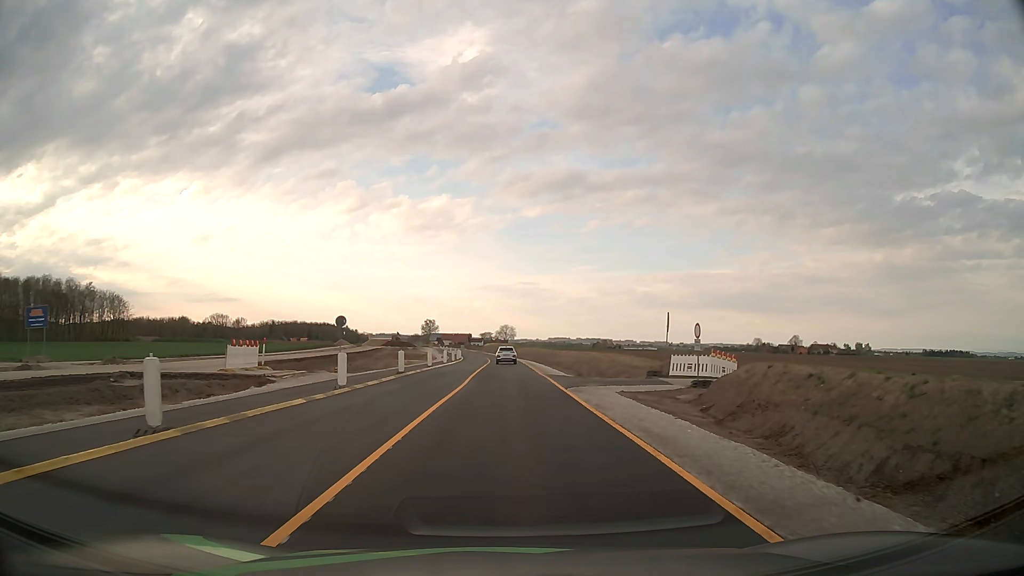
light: Day
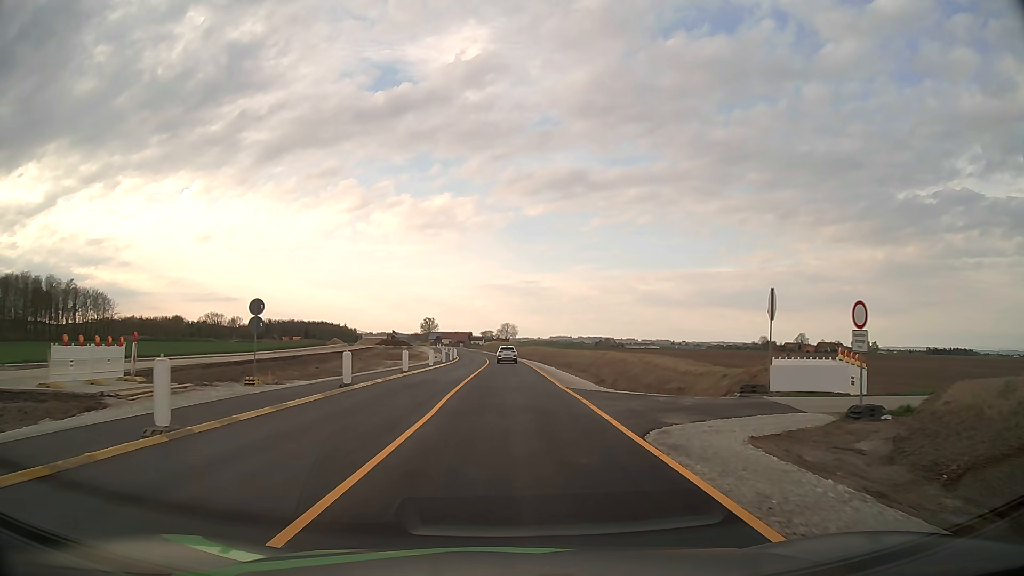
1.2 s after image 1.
(0.0, +12.6) m; 0°
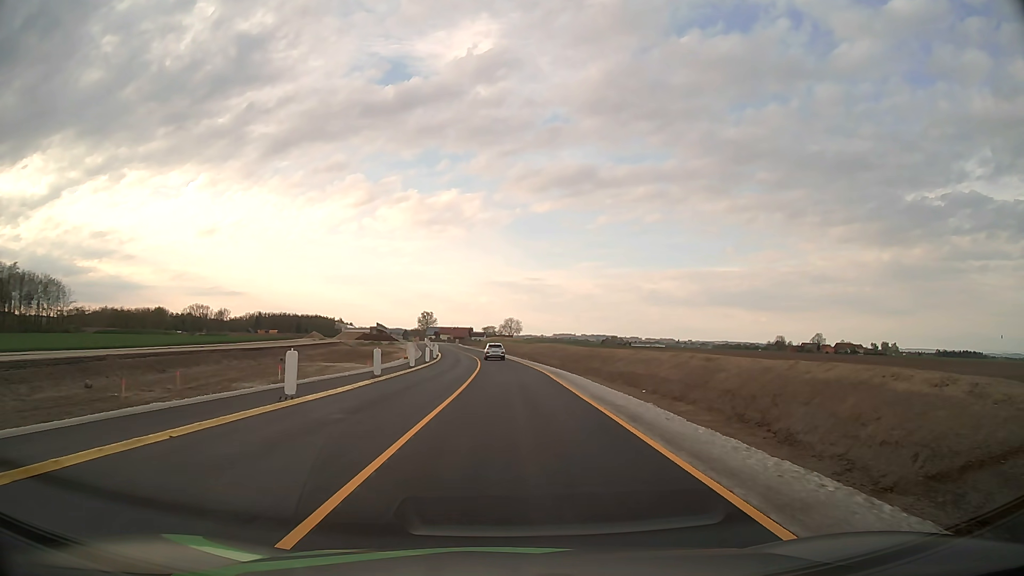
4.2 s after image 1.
(0.0, +33.1) m; 0°
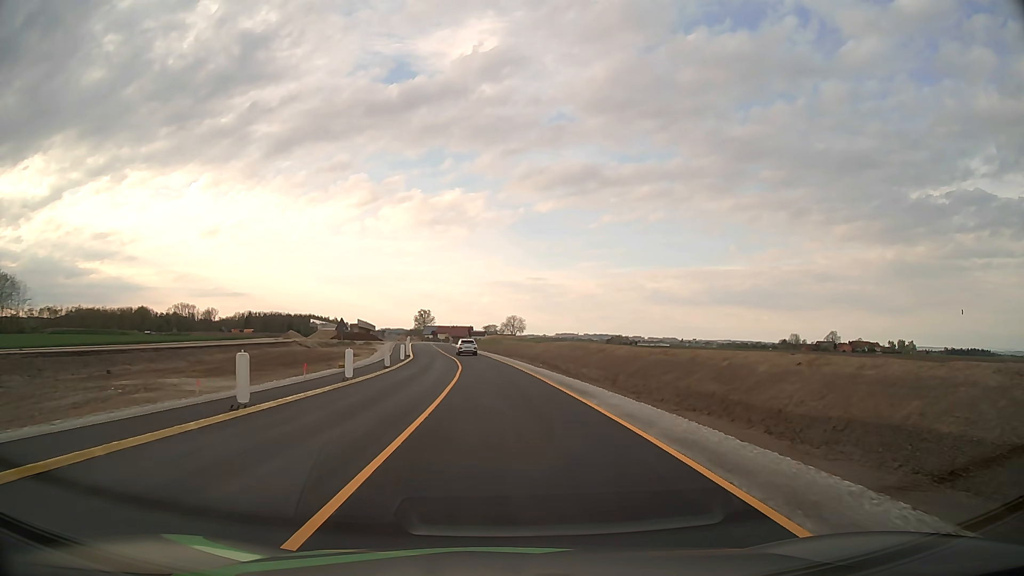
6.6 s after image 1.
(0.0, +27.4) m; 0°
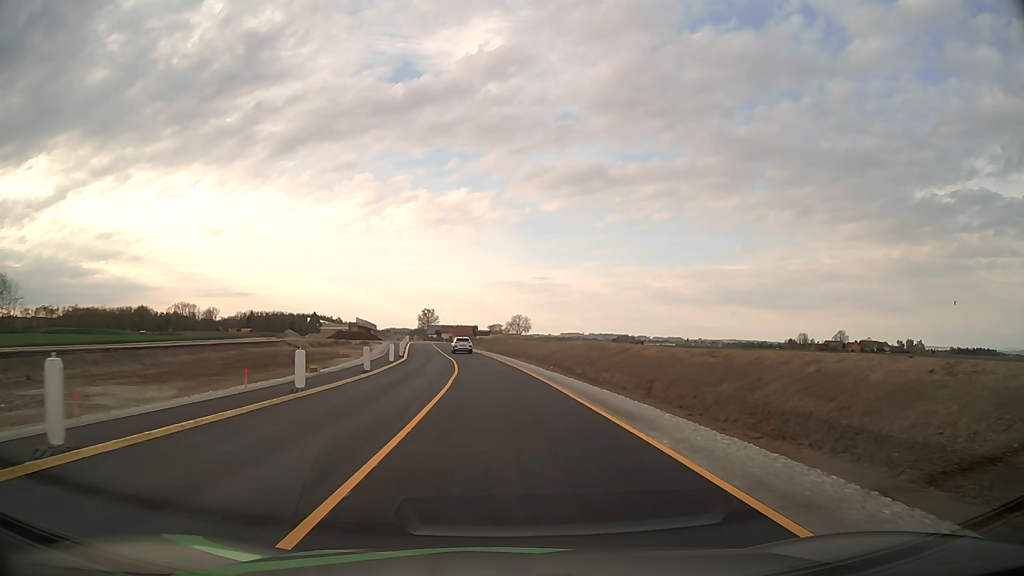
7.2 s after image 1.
(0.0, +7.0) m; 0°
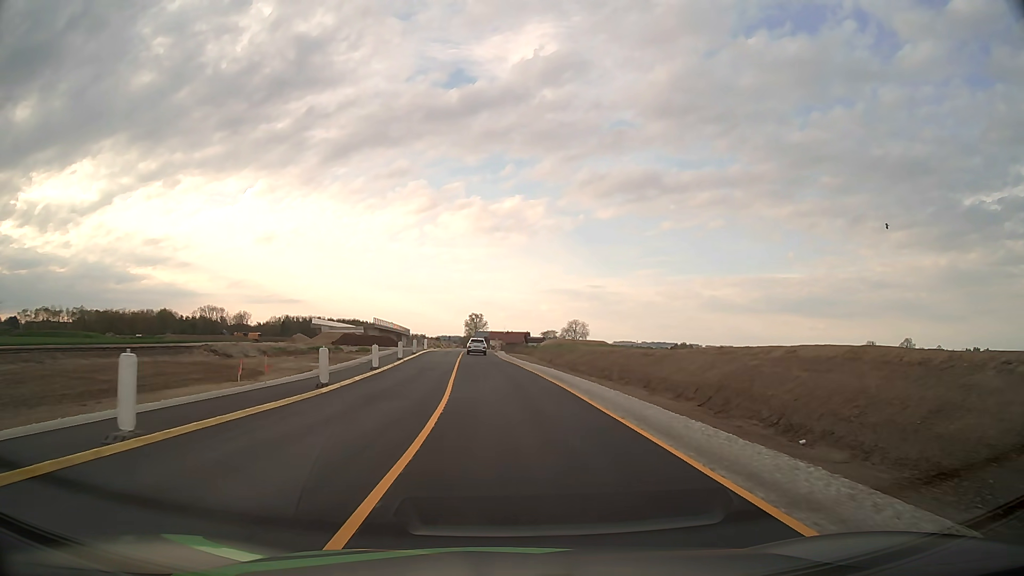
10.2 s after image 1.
(-1.3, +35.3) m; -4°
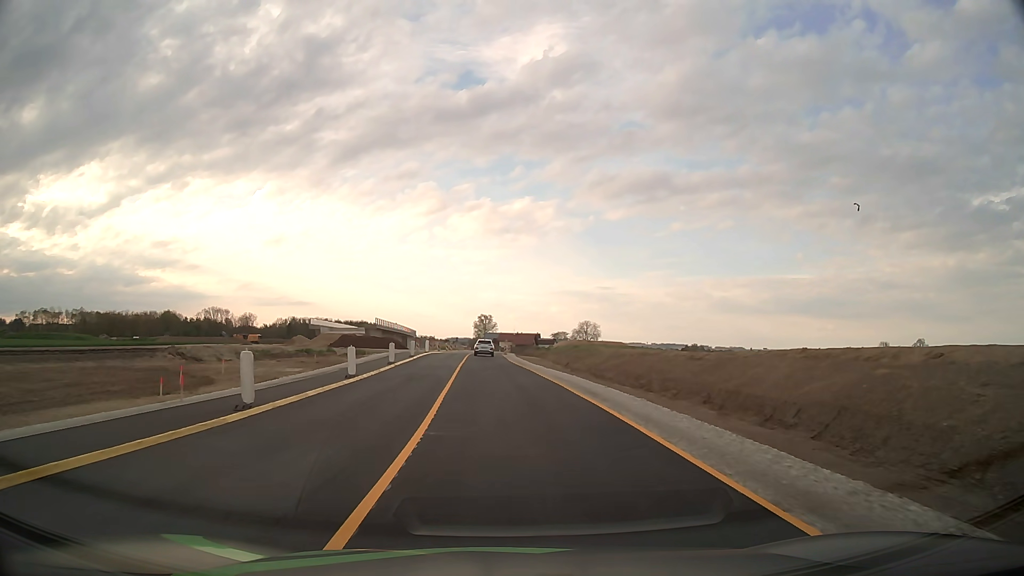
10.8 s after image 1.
(0.0, +7.1) m; -1°
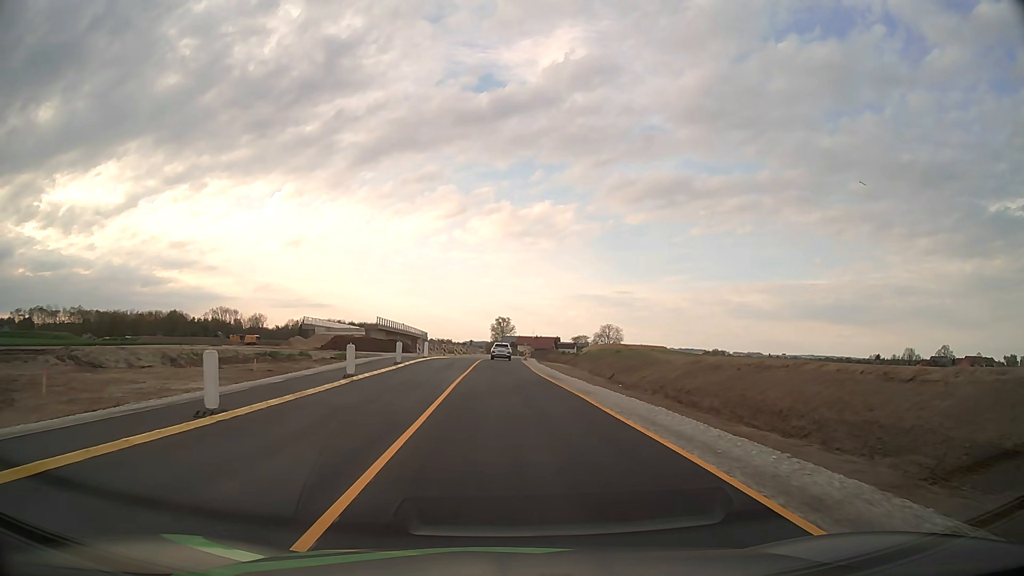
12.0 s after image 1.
(-0.2, +14.3) m; -2°
(0, +10) (0, +20) (0, +30) (-1, +40) (-1, +50) (-1, +60) (0, +70) (0, +80) (0, +90) (+1, +100) m
